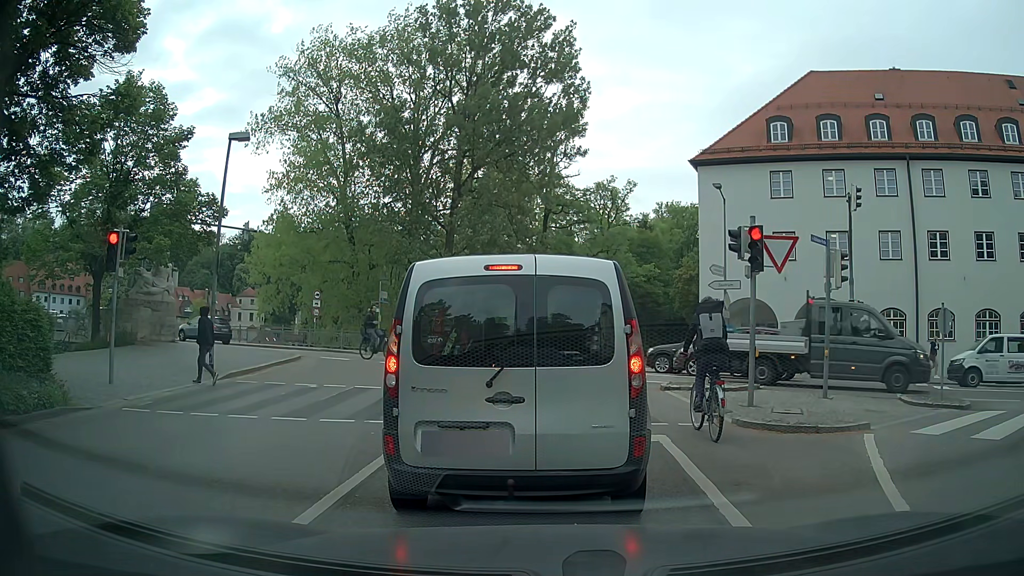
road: residential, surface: asphalt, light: Day
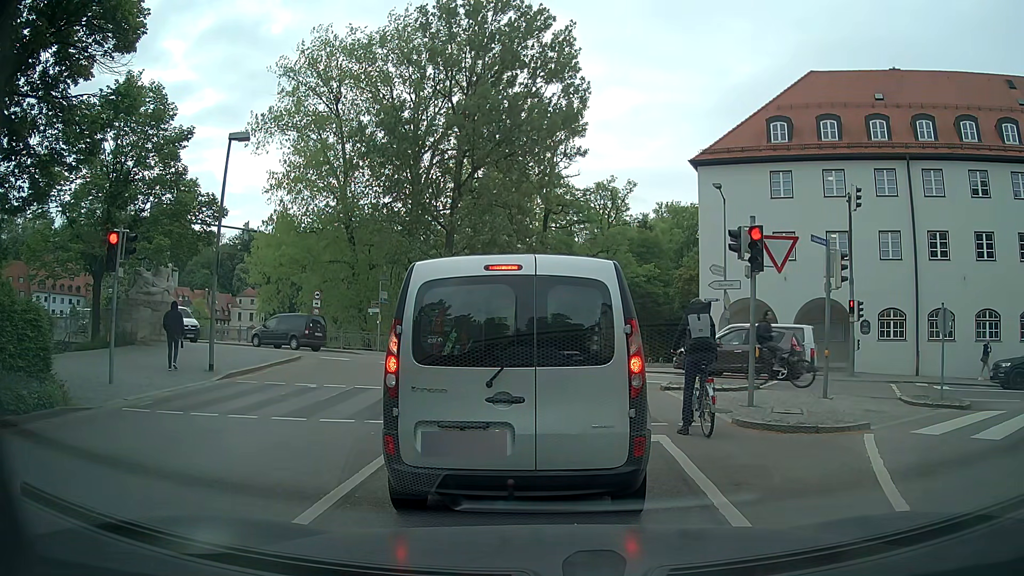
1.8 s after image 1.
(0.0, 0.0) m; 0°
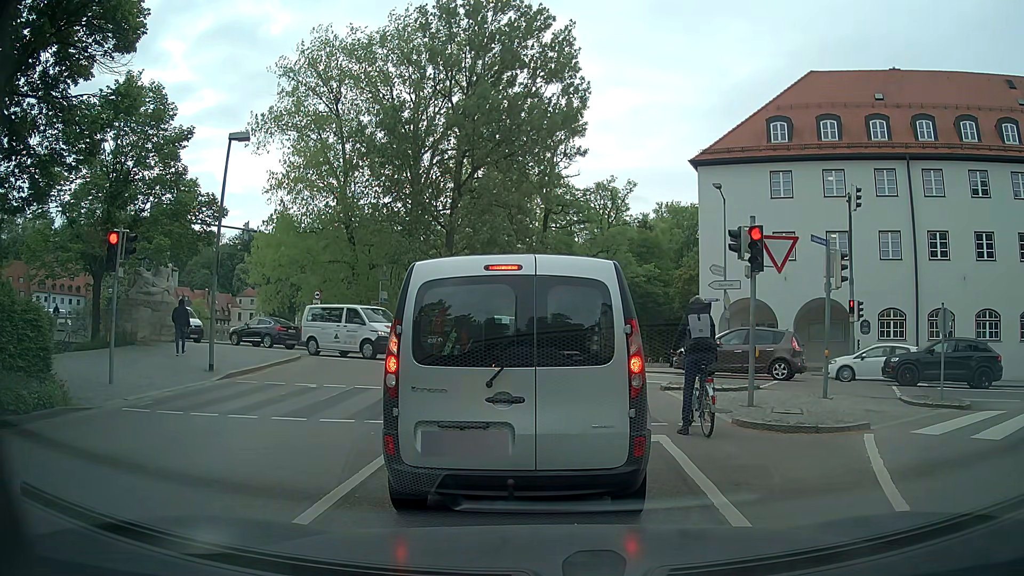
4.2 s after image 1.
(0.0, 0.0) m; 0°
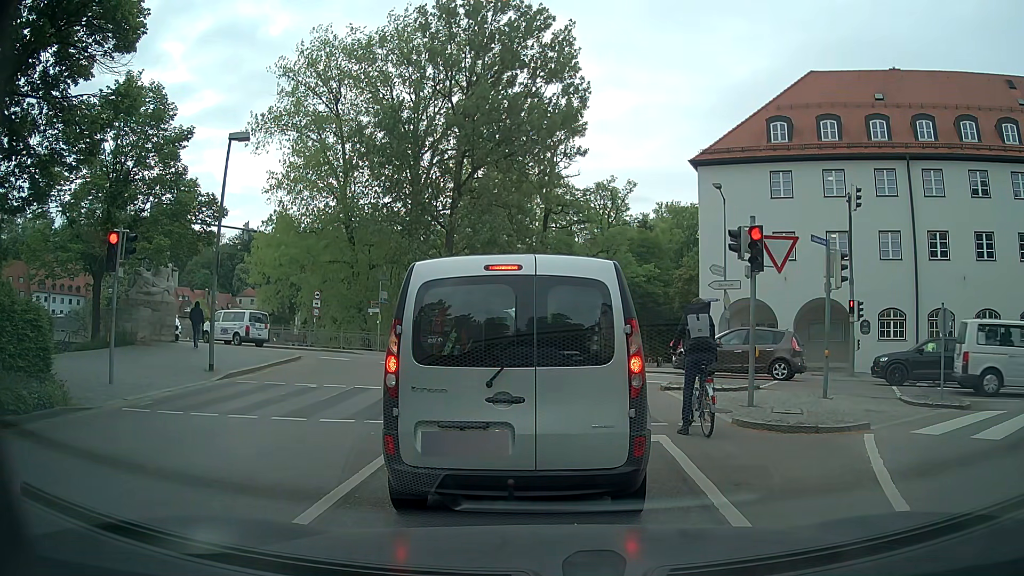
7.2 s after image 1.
(0.0, 0.0) m; 0°
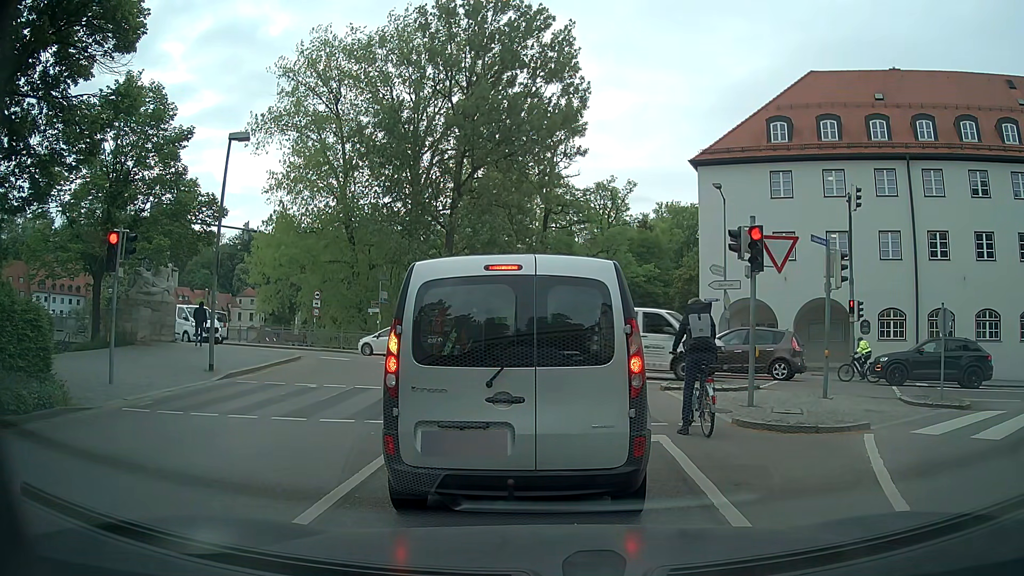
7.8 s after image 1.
(0.0, 0.0) m; 0°
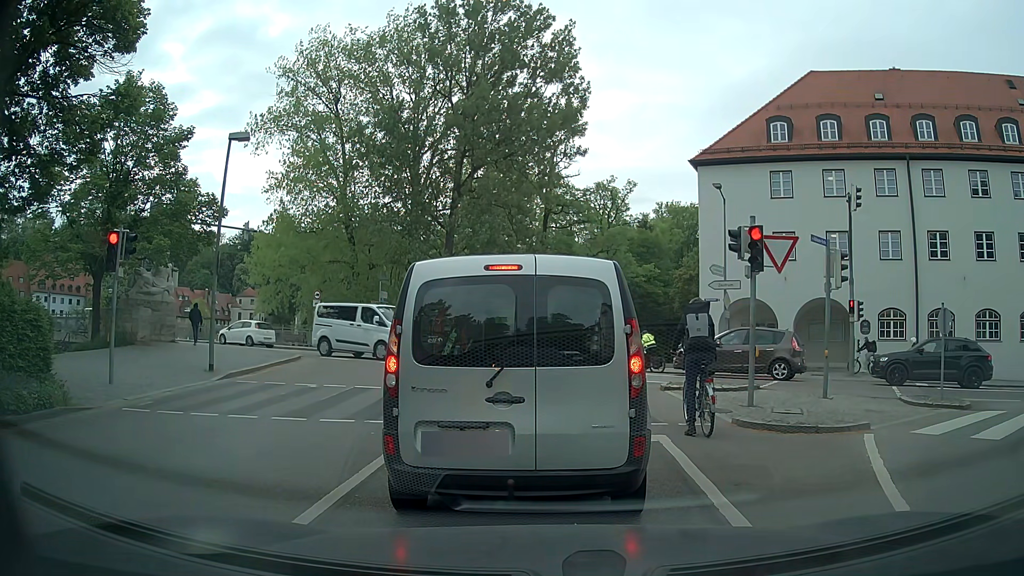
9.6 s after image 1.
(0.0, 0.0) m; 0°
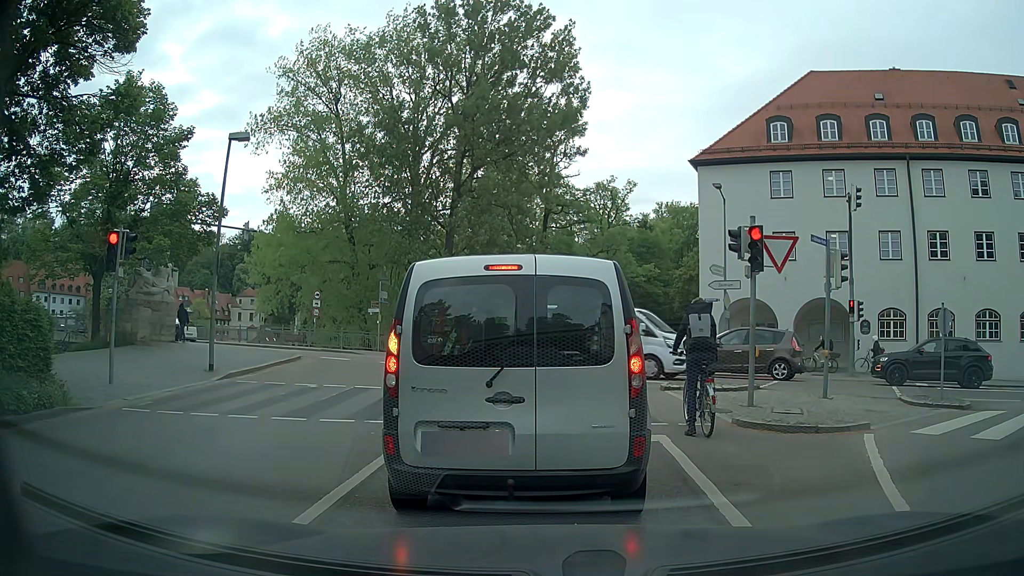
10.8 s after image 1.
(0.0, 0.0) m; 0°
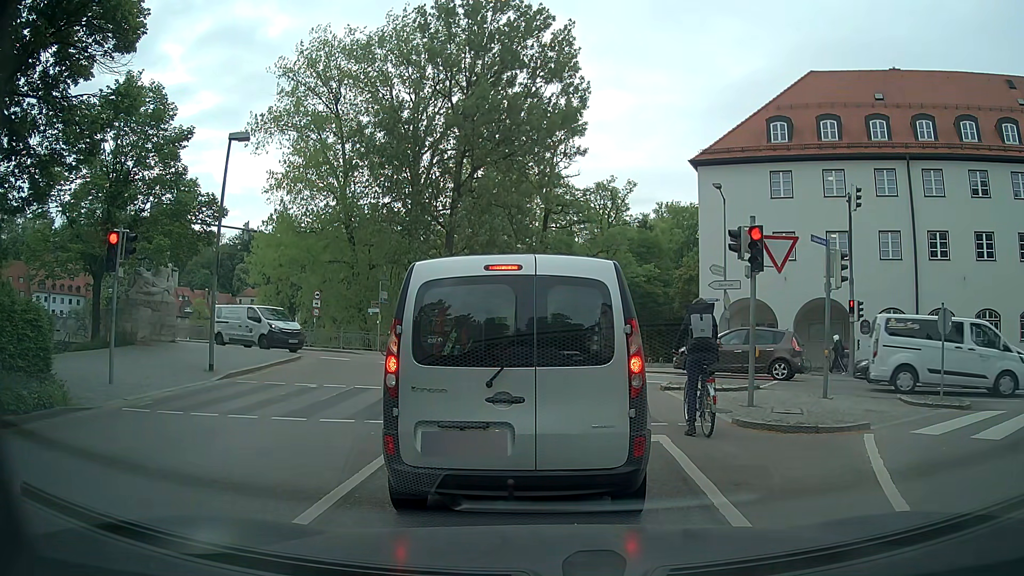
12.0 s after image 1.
(0.0, 0.0) m; 0°
